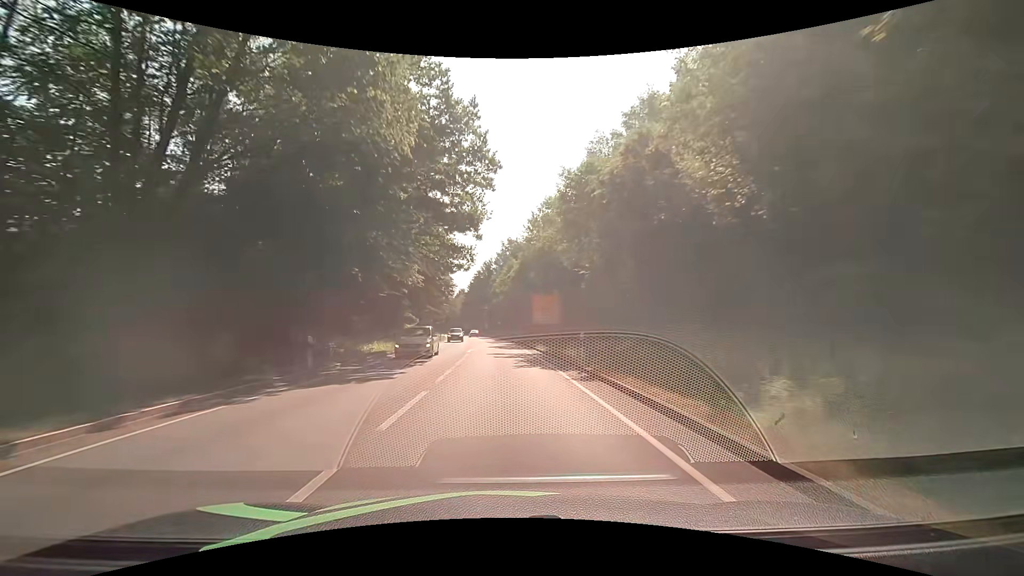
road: primary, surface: asphalt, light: Day
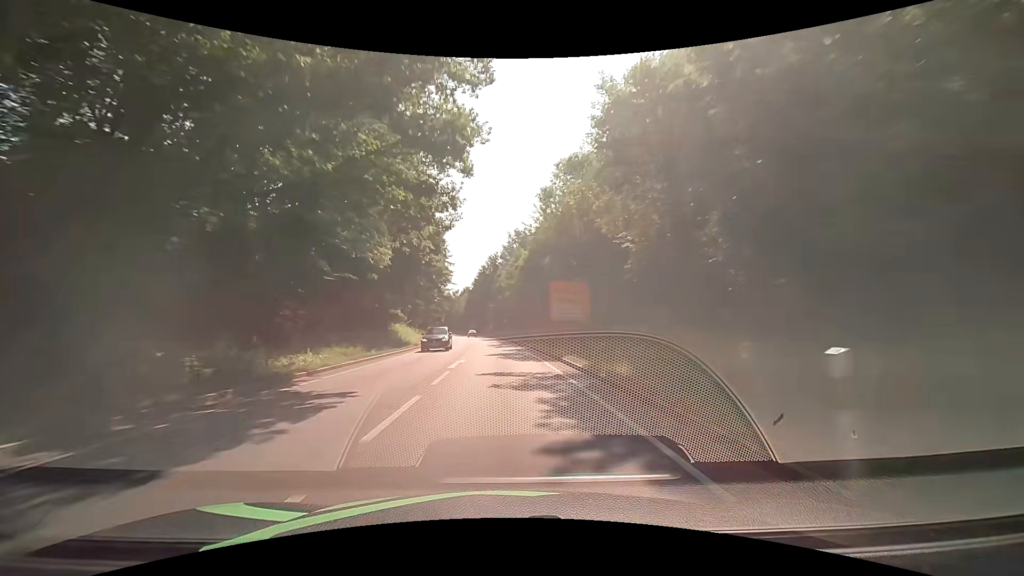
(-0.1, +12.6) m; -1°
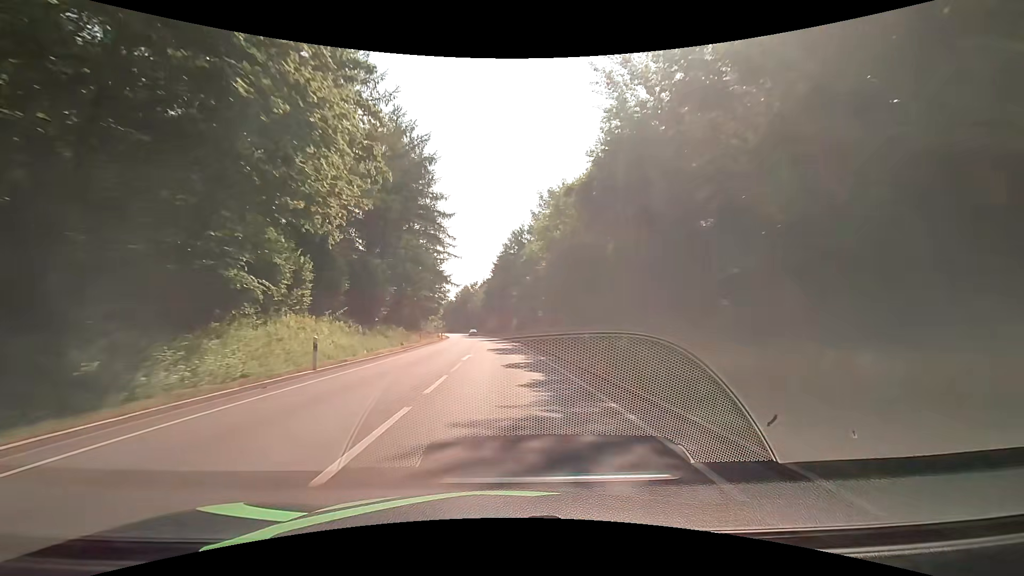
(-0.8, +37.7) m; -3°
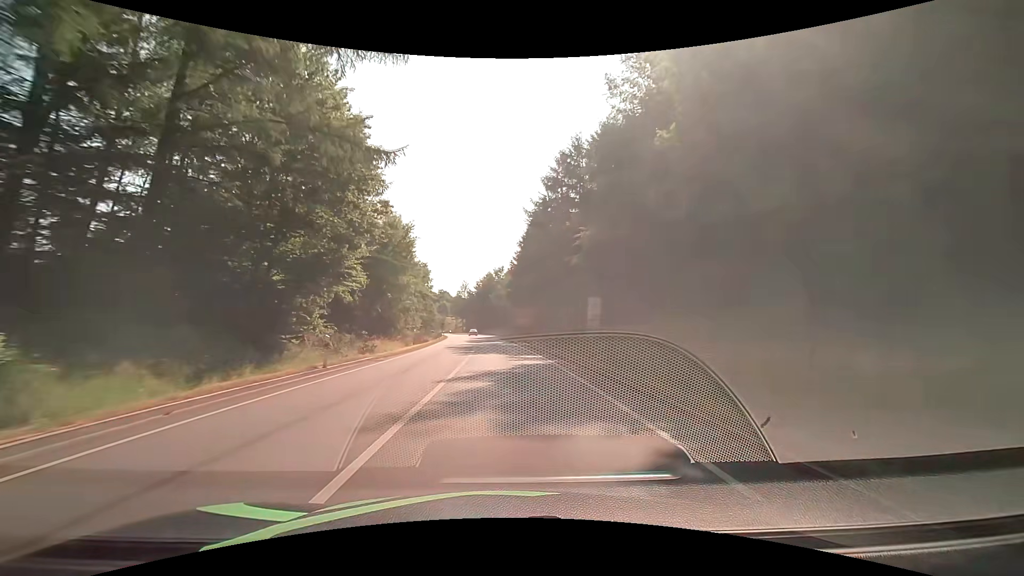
(-1.1, +50.2) m; -3°
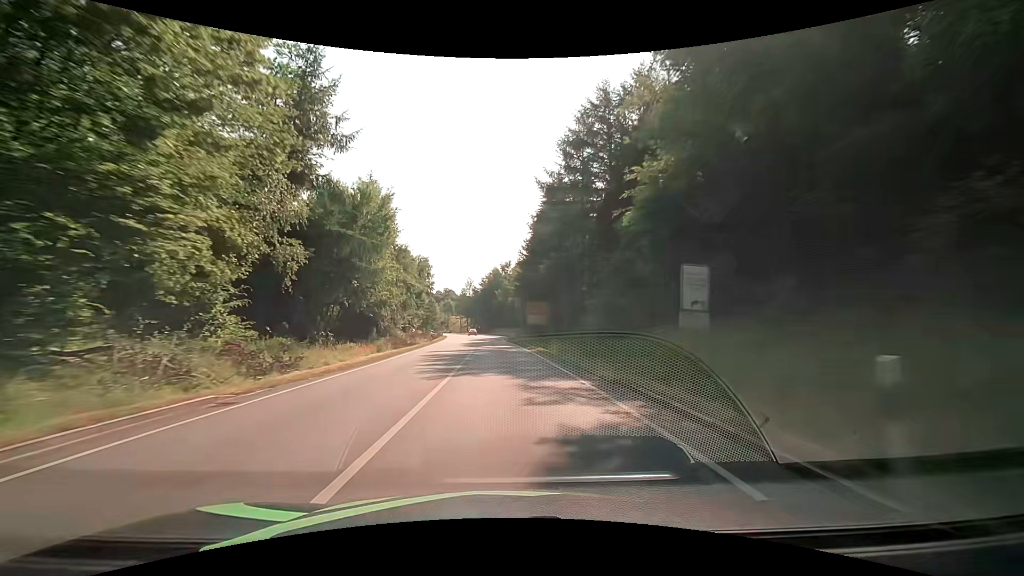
(-0.1, +12.6) m; 0°
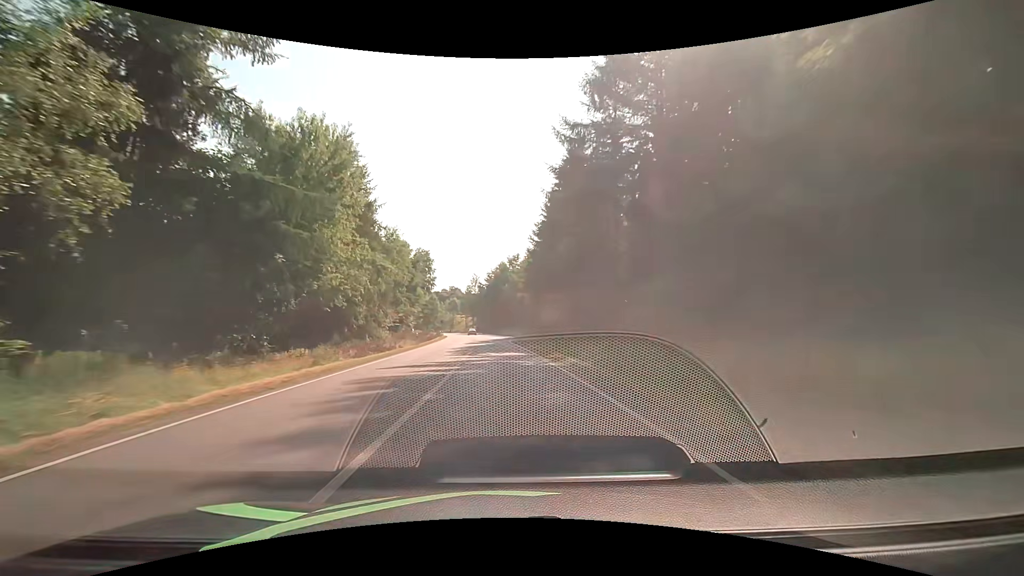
(-0.2, +12.6) m; 0°
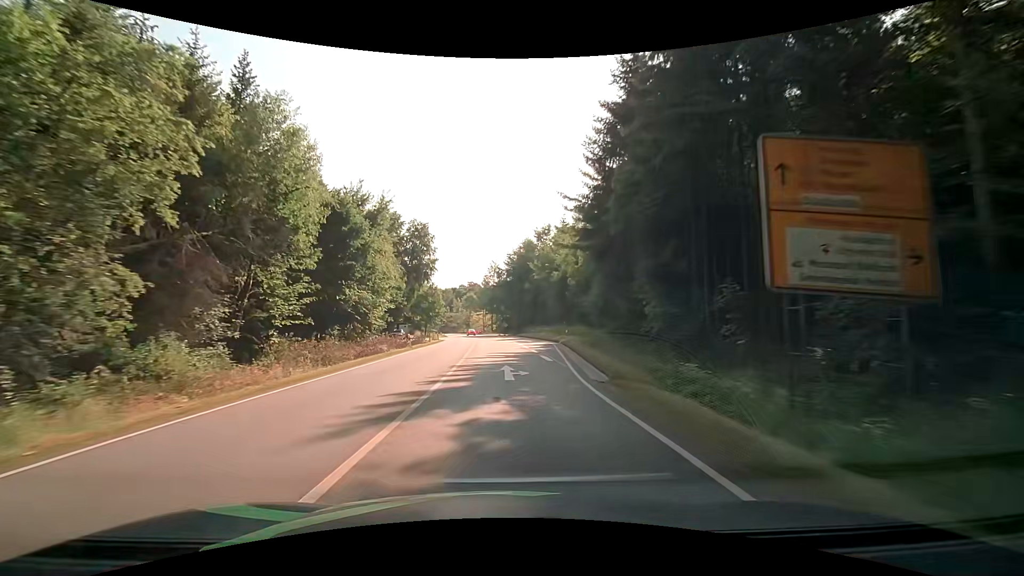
(-1.6, +37.7) m; -4°
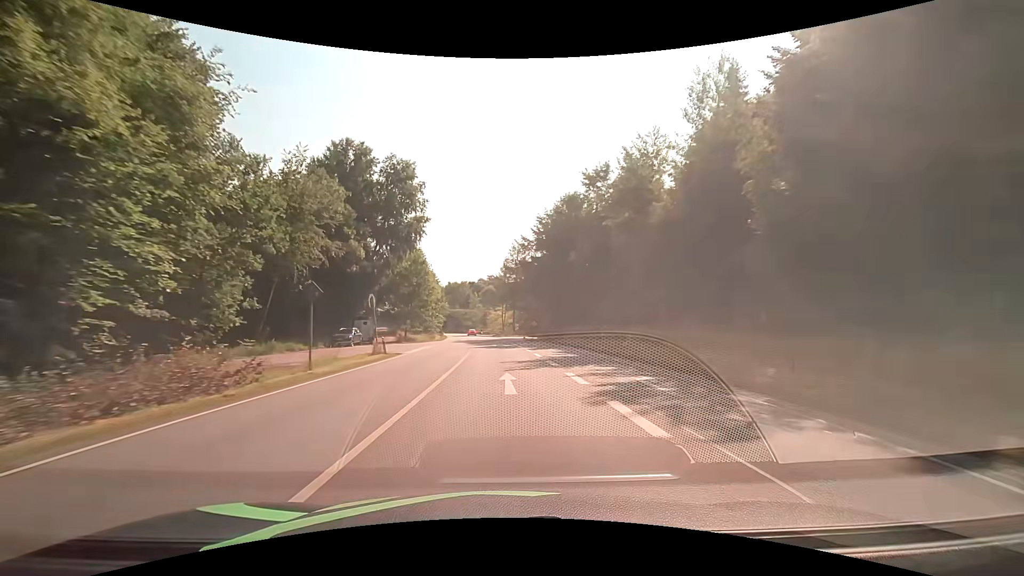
(-0.6, +37.7) m; -2°
(0, +10) (0, +20) (-1, +30) (-1, +40) (-2, +50) (-2, +60) (-3, +70) (-4, +80) (-5, +90) (-6, +100) m
